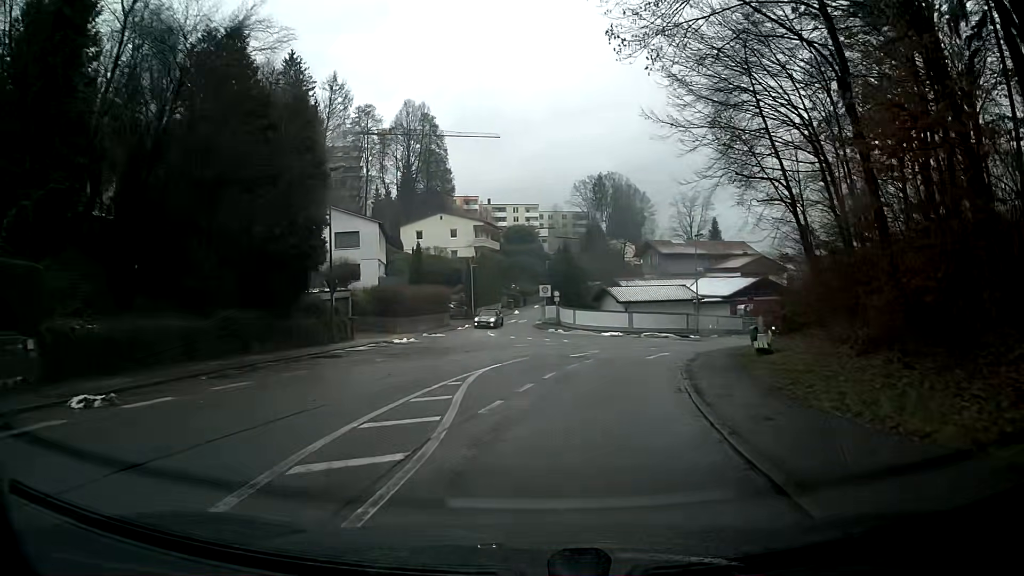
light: Day
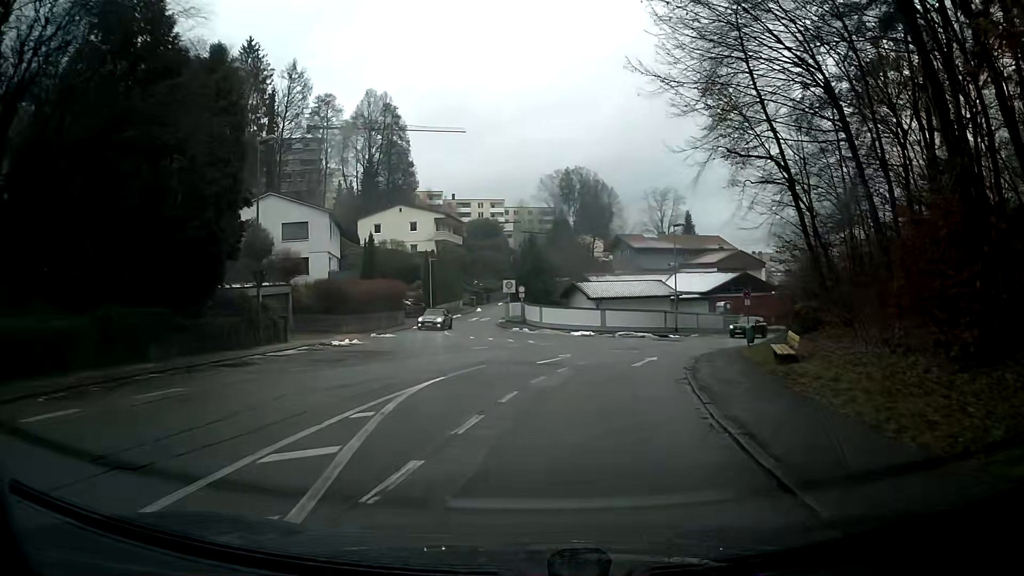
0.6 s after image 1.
(+0.1, +4.9) m; +3°
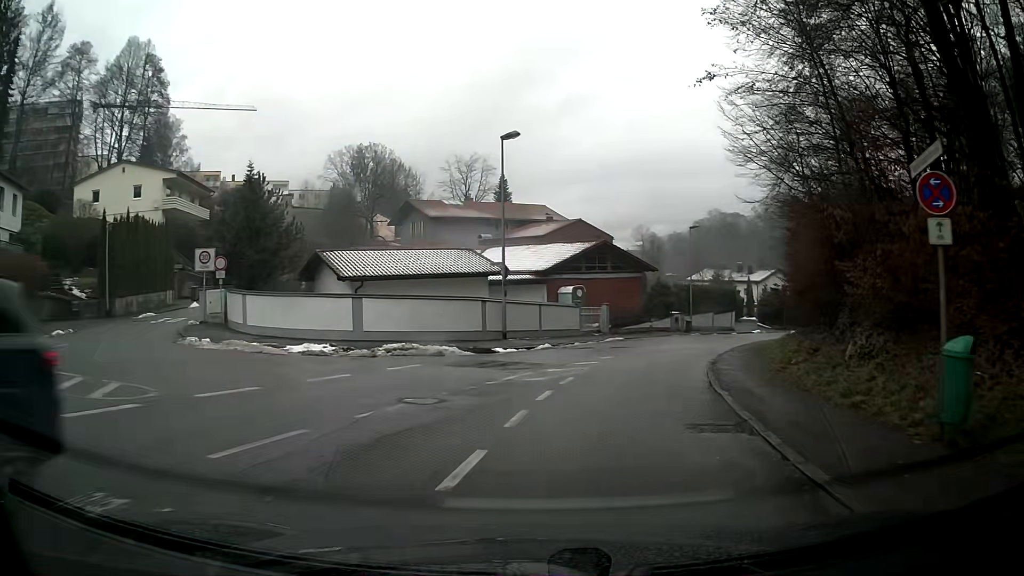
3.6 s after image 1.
(+3.4, +24.3) m; +18°
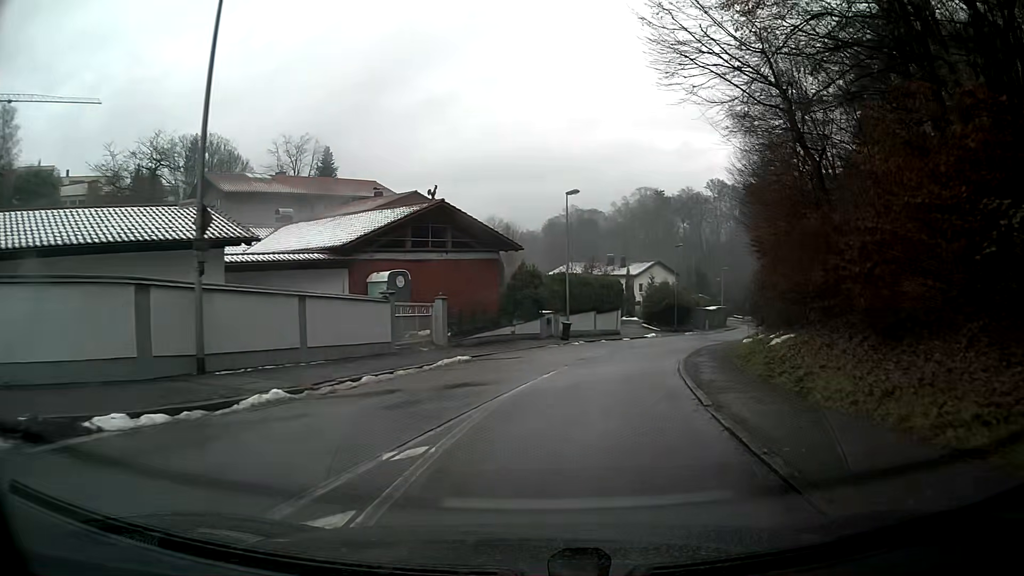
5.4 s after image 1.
(+1.8, +15.1) m; +13°
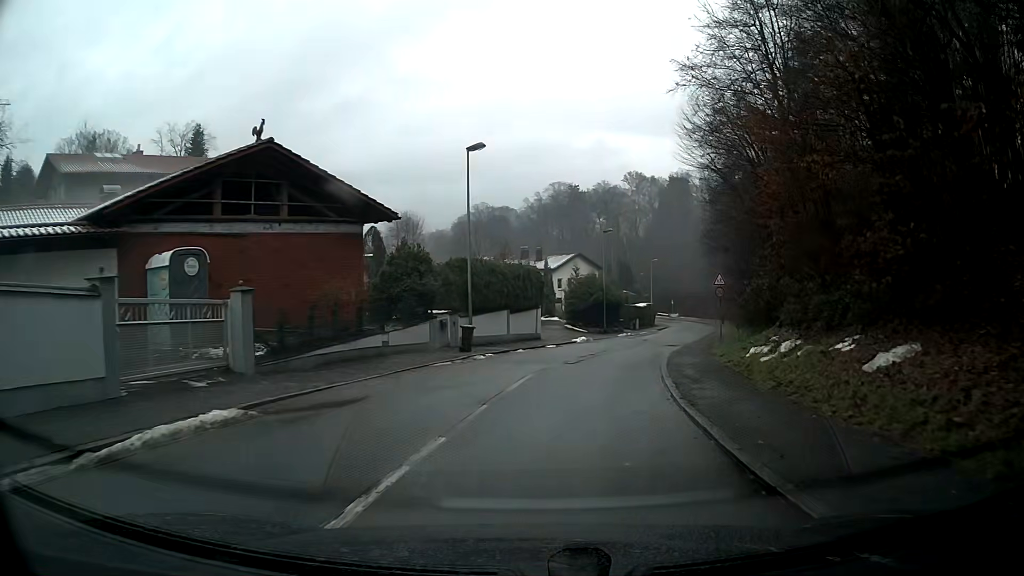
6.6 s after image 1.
(+0.7, +10.4) m; +7°
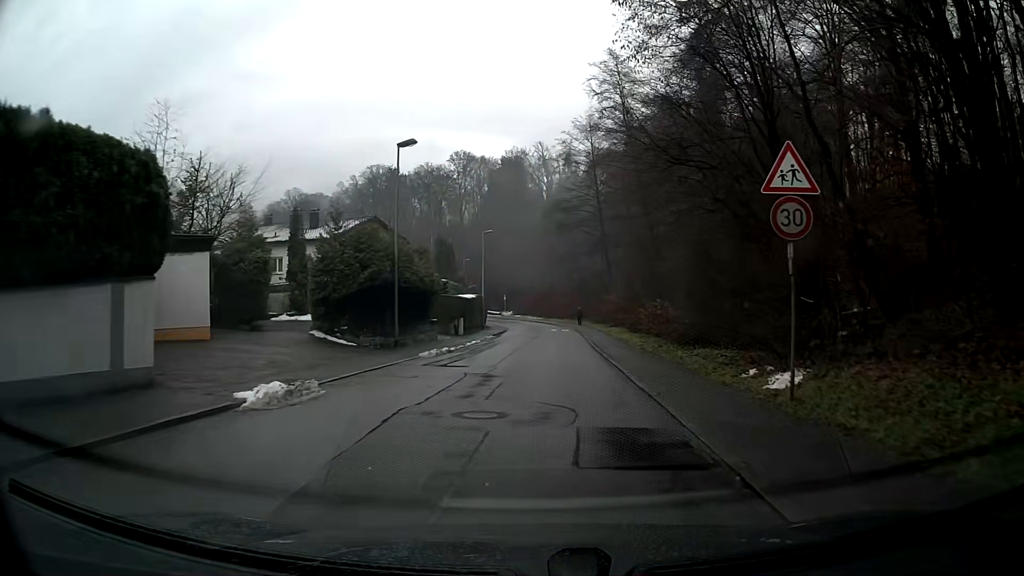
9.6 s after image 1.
(+3.5, +26.6) m; +14°
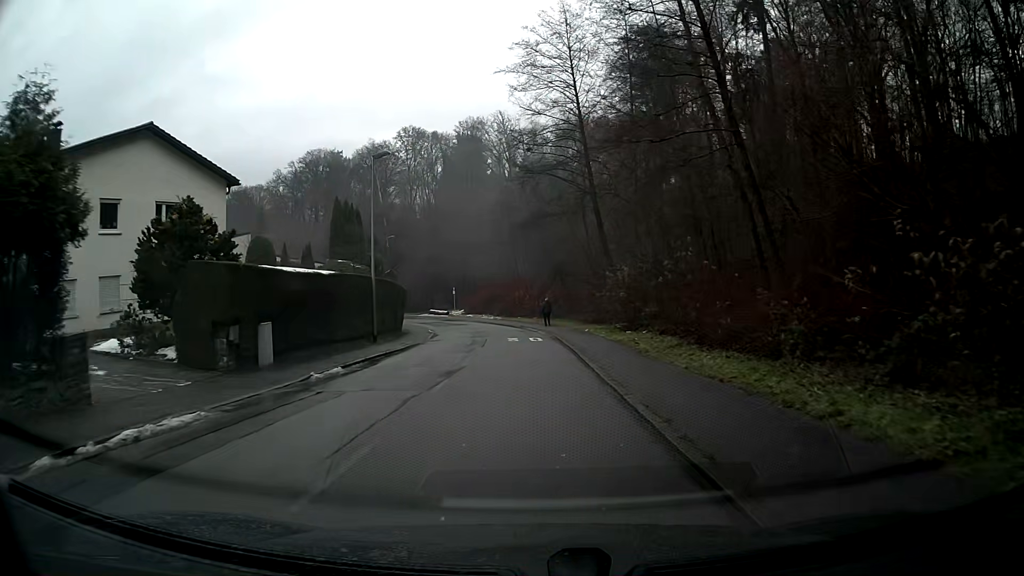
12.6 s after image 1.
(+0.8, +27.3) m; +2°
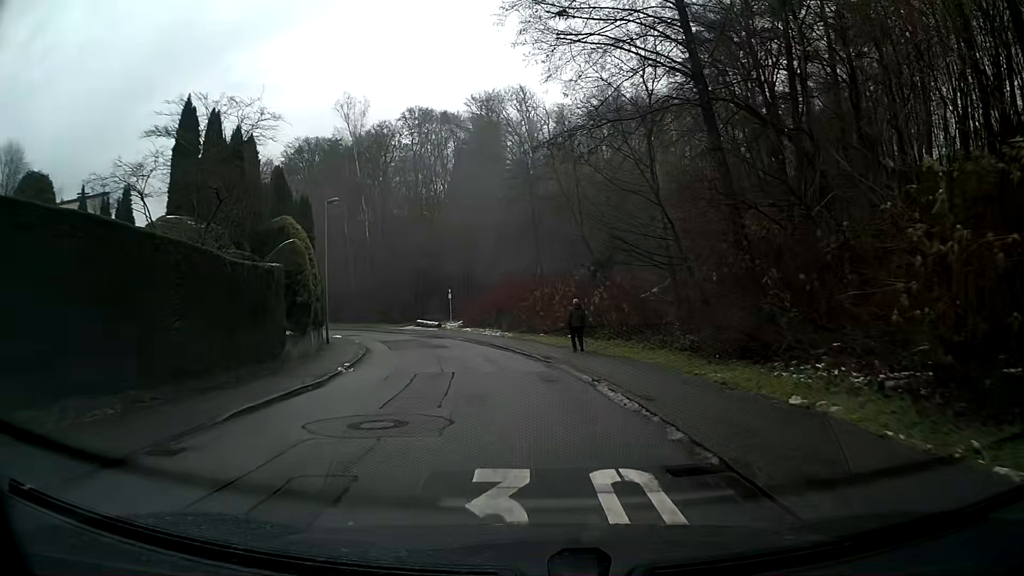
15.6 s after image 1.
(-0.6, +25.1) m; -2°
(0, +10) (-1, +20) (-3, +30) (-6, +39) (-9, +49) (-14, +58) (-19, +66) (-25, +74) (-32, +81) (-40, +88) m
